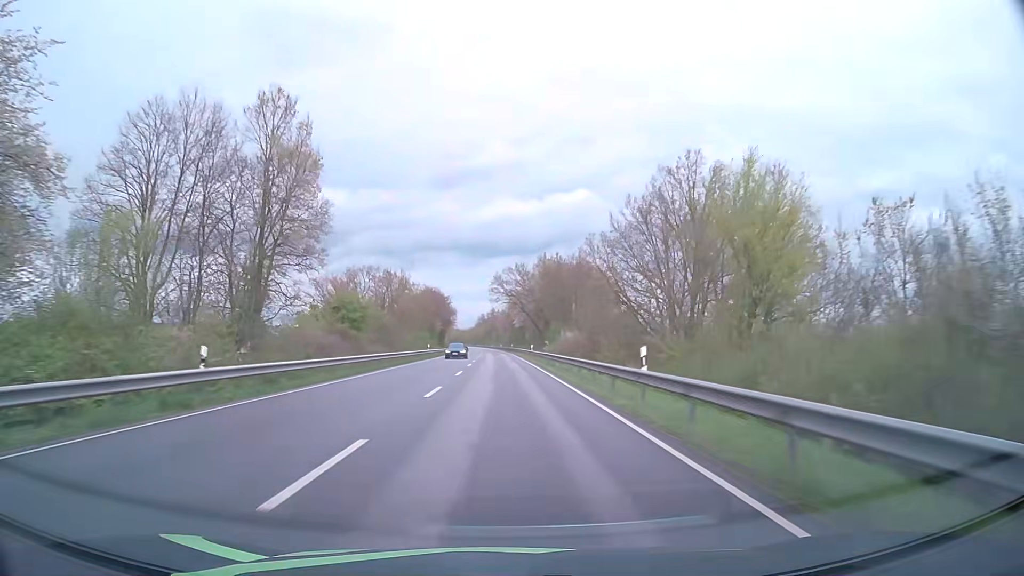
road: primary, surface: asphalt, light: Day
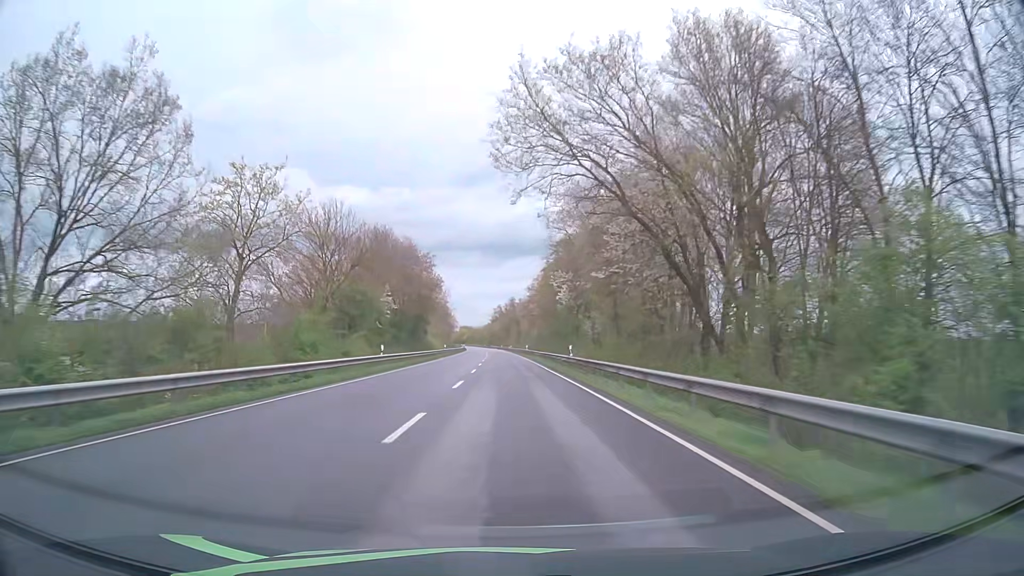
(-1.5, +78.9) m; -2°
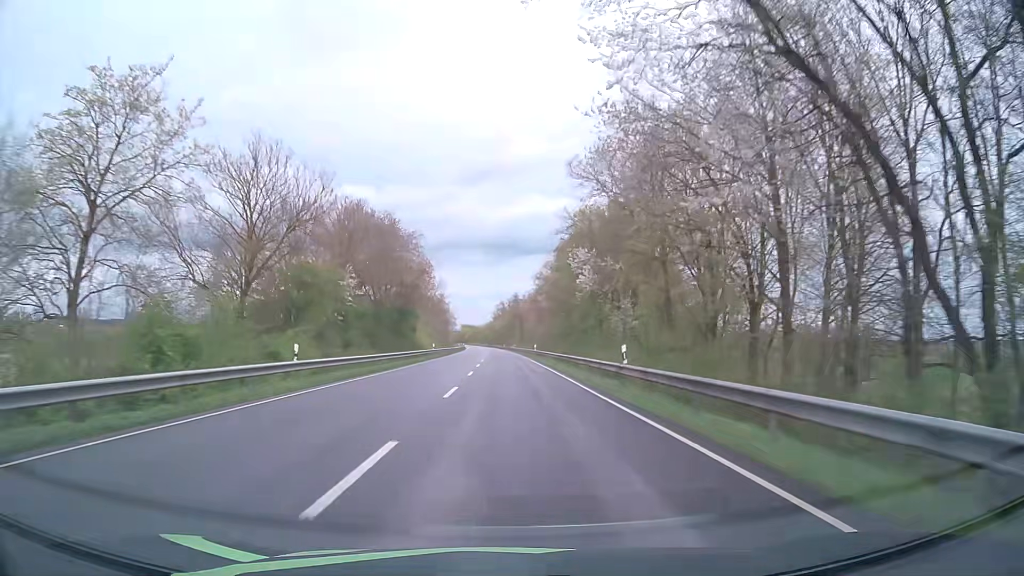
(0.0, +15.8) m; -1°
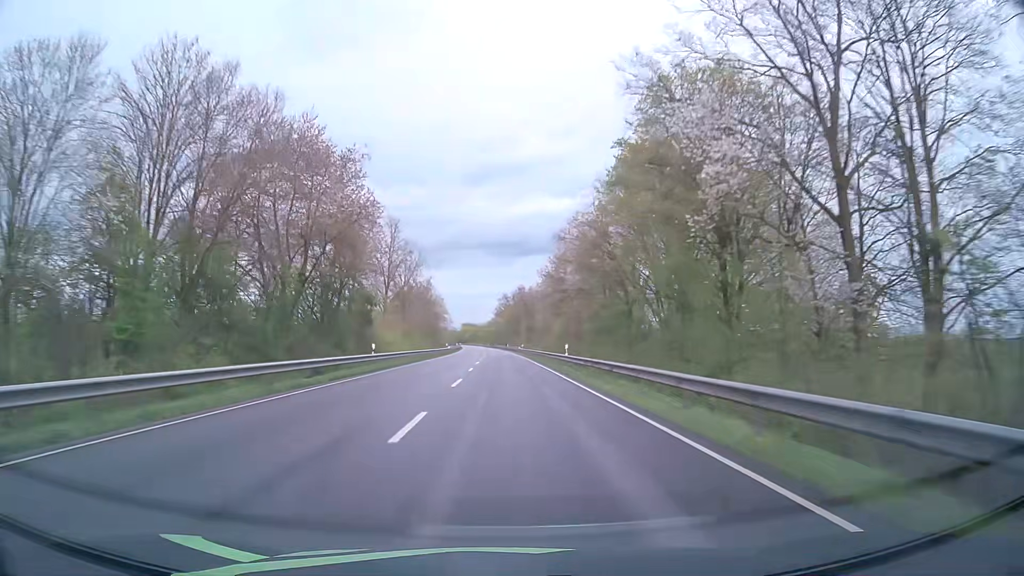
(+0.1, +31.6) m; 0°
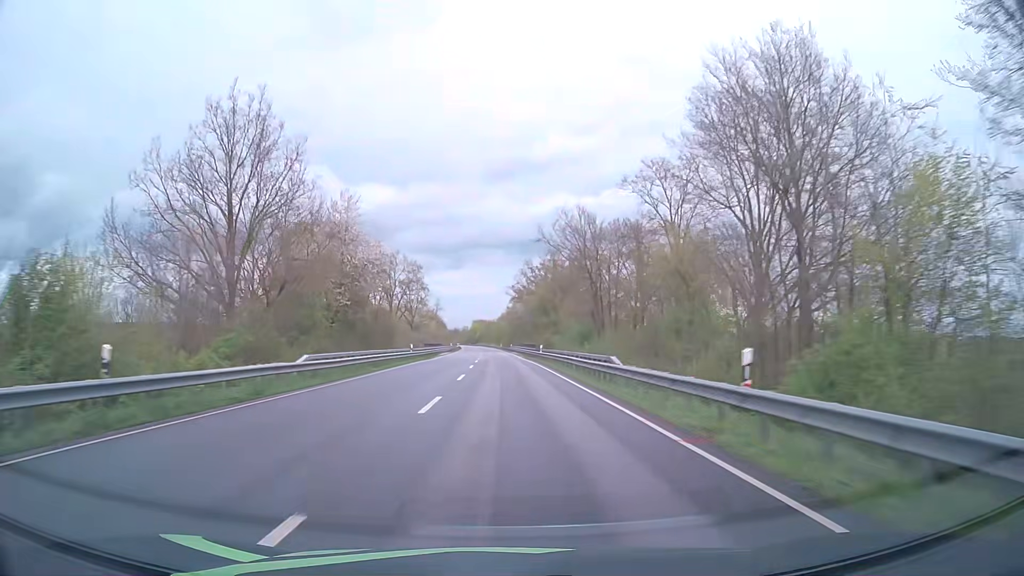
(-0.9, +78.9) m; -1°
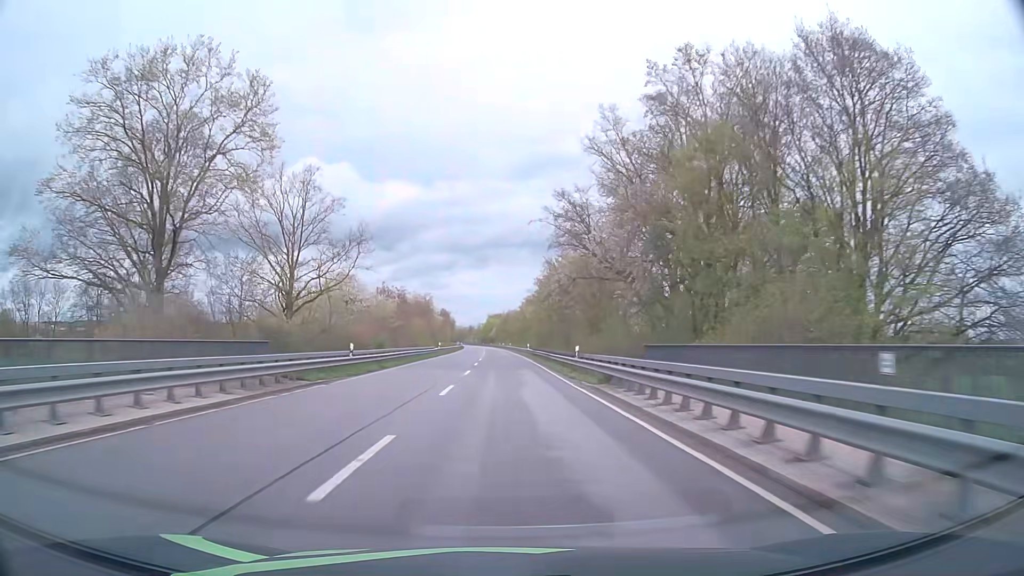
(-1.7, +78.9) m; -2°
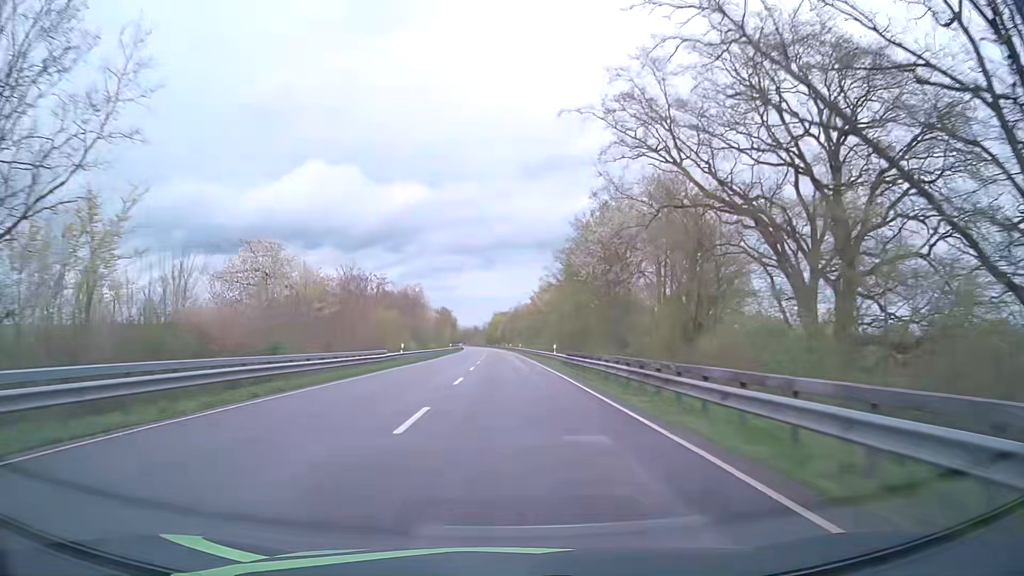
(-0.2, +31.6) m; -1°
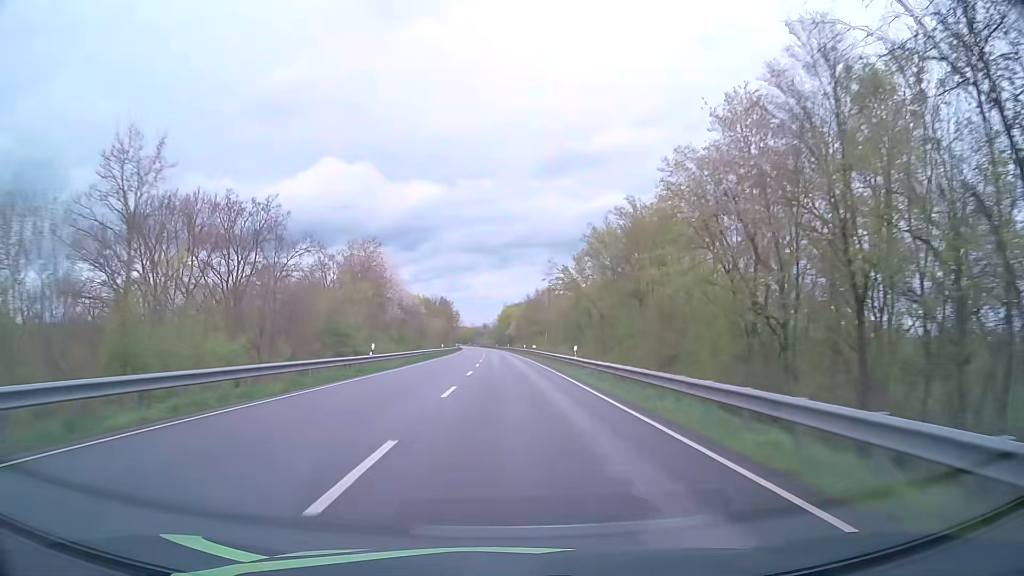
(-0.3, +63.2) m; -1°
(0, +10) (0, +20) (0, +30) (0, +40) (-1, +50) (-1, +60) (-1, +70) (-1, +80) (-2, +90) (-2, +100) m
